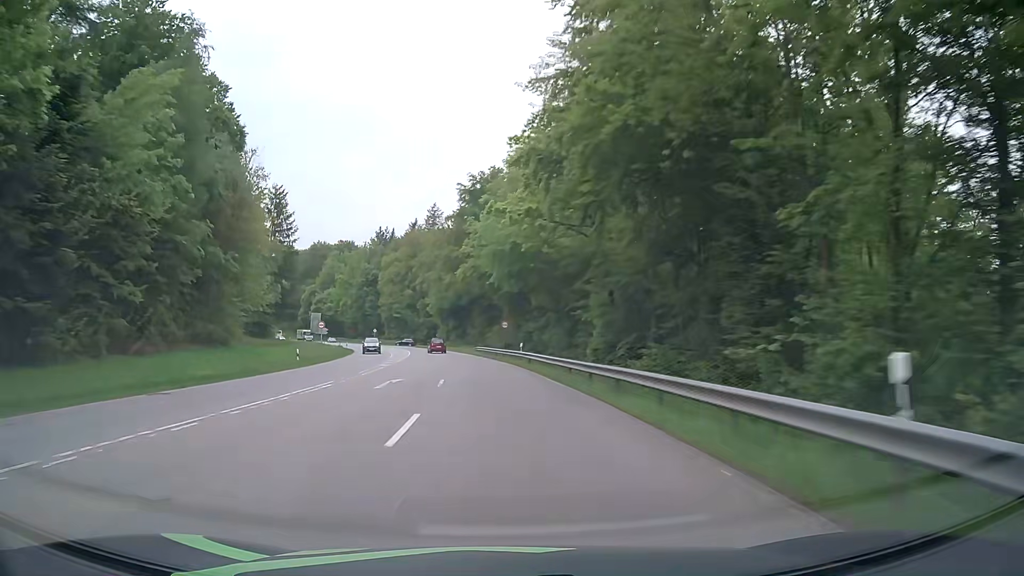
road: secondary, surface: asphalt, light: Day
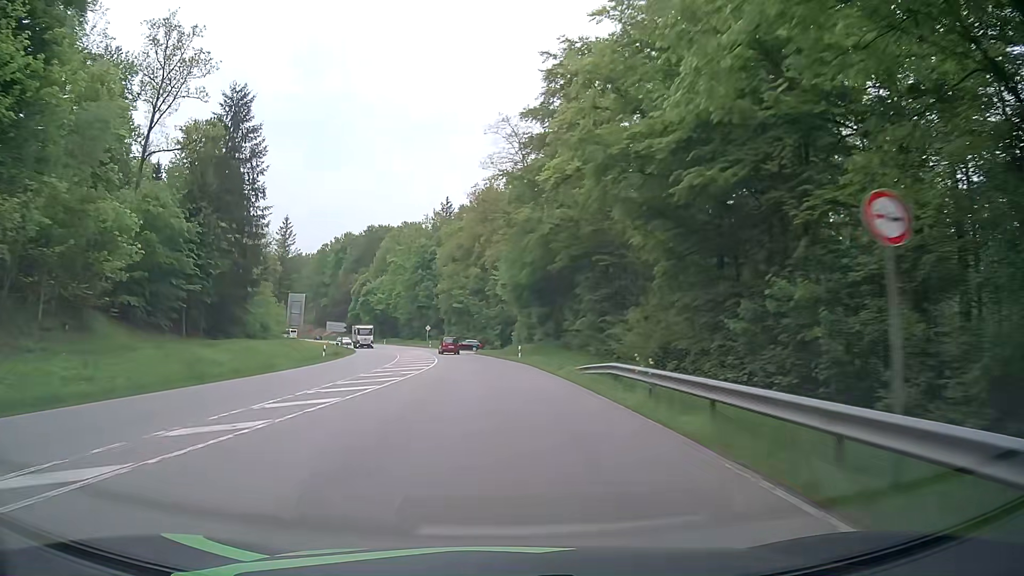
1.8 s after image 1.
(-3.2, +46.2) m; -7°
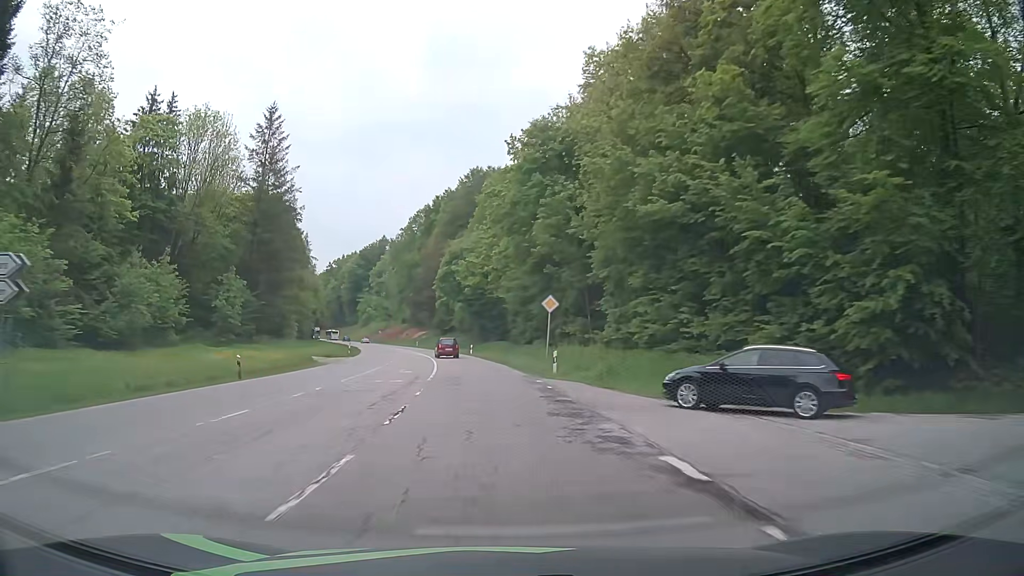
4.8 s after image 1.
(-7.7, +74.0) m; -13°
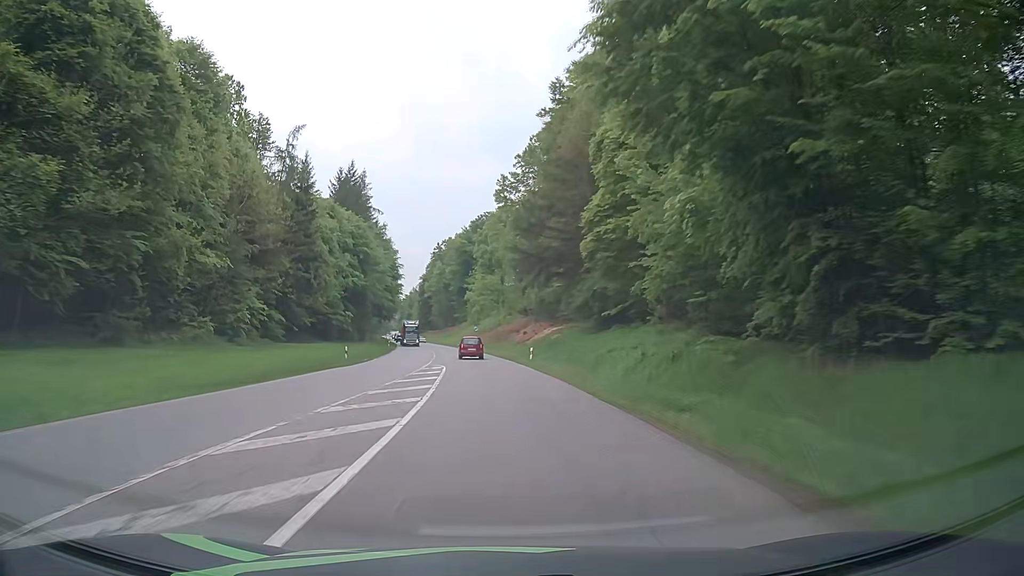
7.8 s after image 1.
(-7.9, +71.2) m; -12°
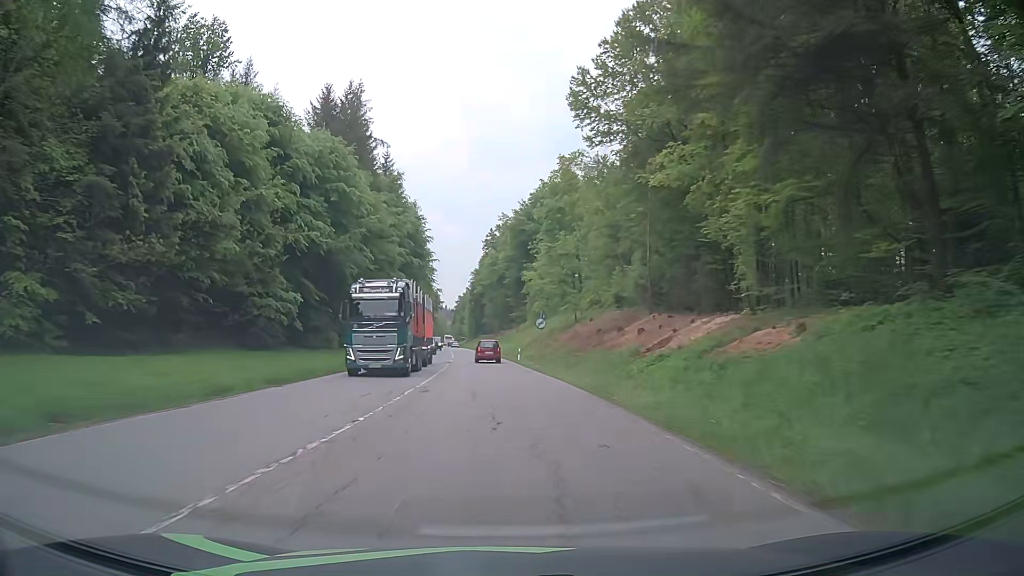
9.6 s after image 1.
(-2.1, +42.4) m; -5°
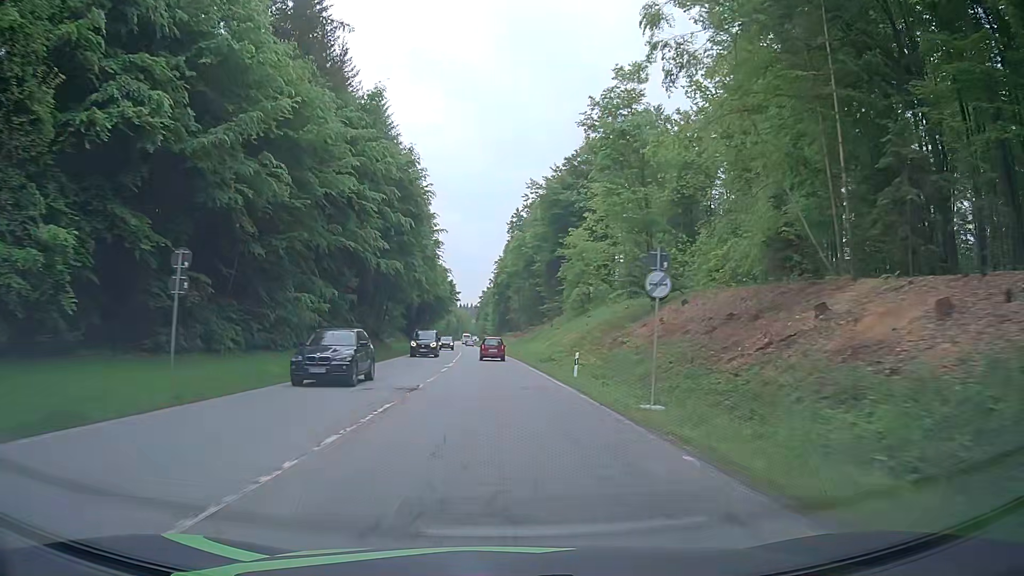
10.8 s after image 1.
(-0.7, +28.2) m; -3°
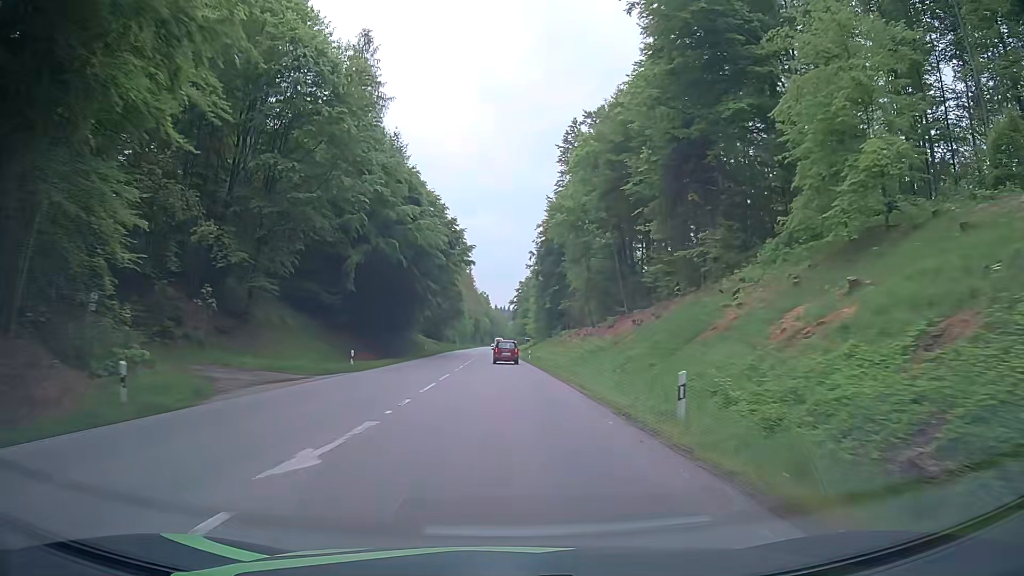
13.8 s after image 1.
(-2.6, +71.1) m; -4°
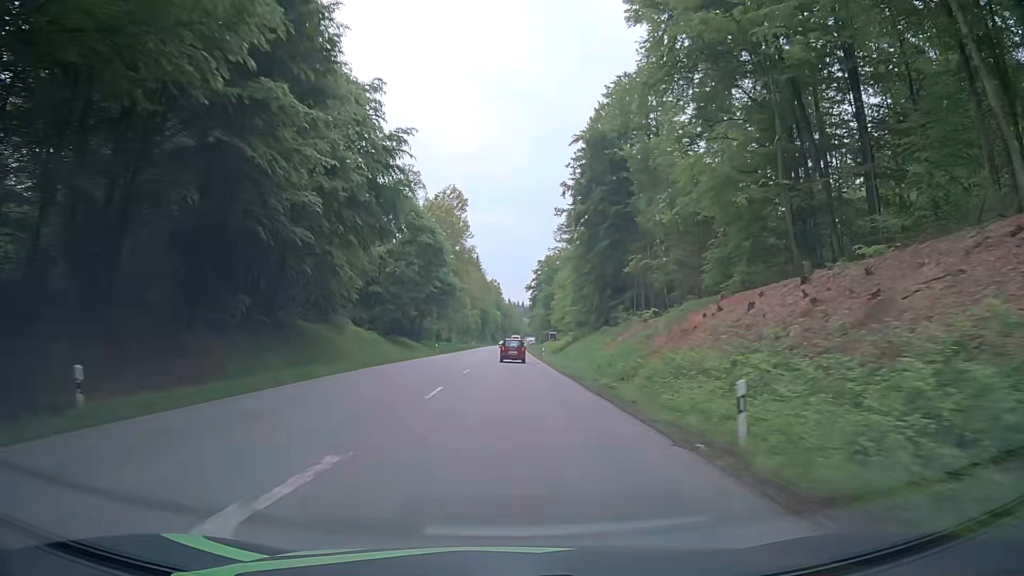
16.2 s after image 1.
(-0.4, +57.9) m; -1°
(0, +10) (0, +20) (0, +30) (0, +40) (0, +50) (0, +60) (+1, +70) (+1, +80) (+1, +90) (+1, +100) m
